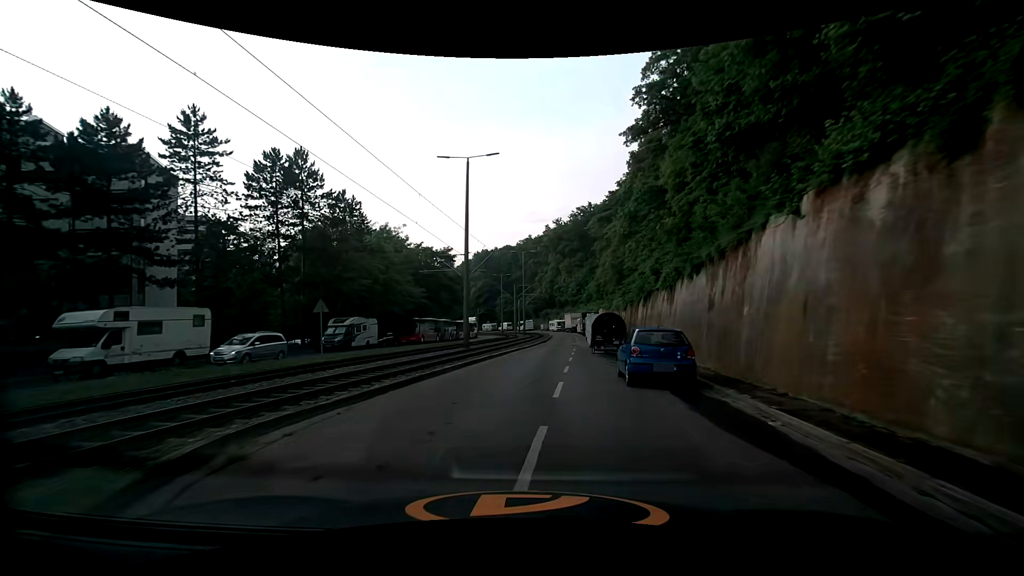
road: secondary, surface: asphalt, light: Day
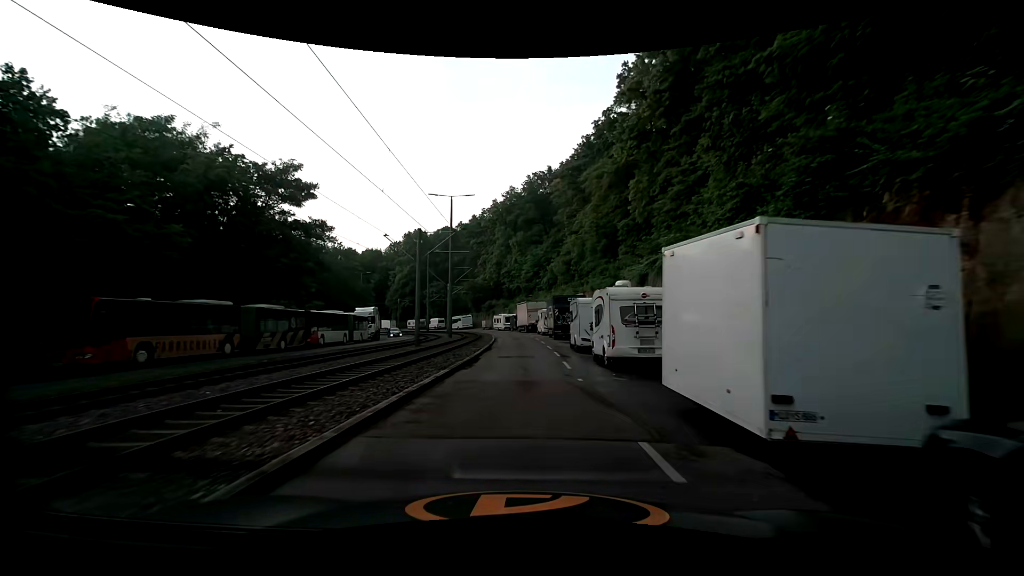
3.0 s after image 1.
(+2.0, +35.6) m; +6°
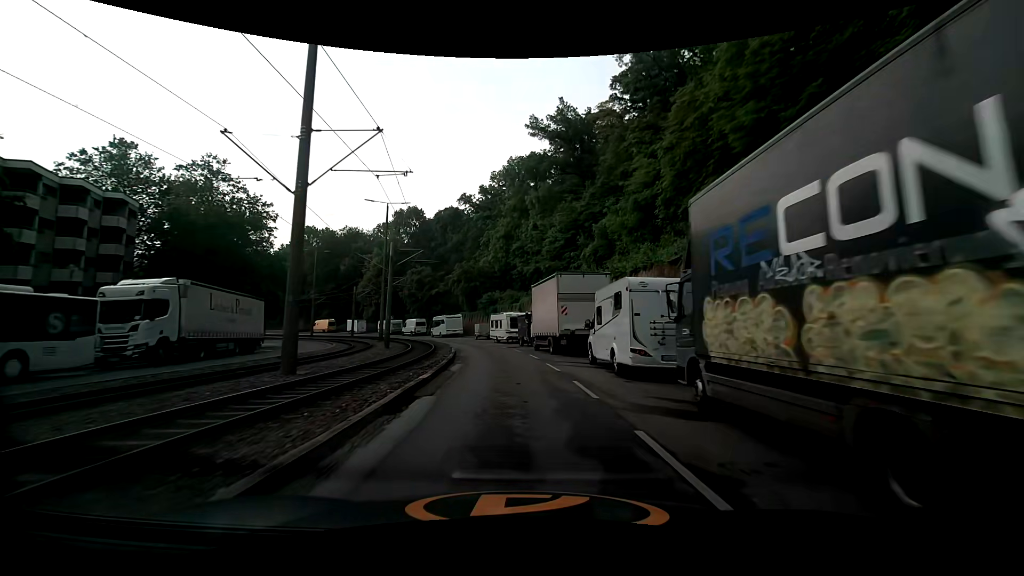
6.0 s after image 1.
(-0.2, +36.9) m; -2°
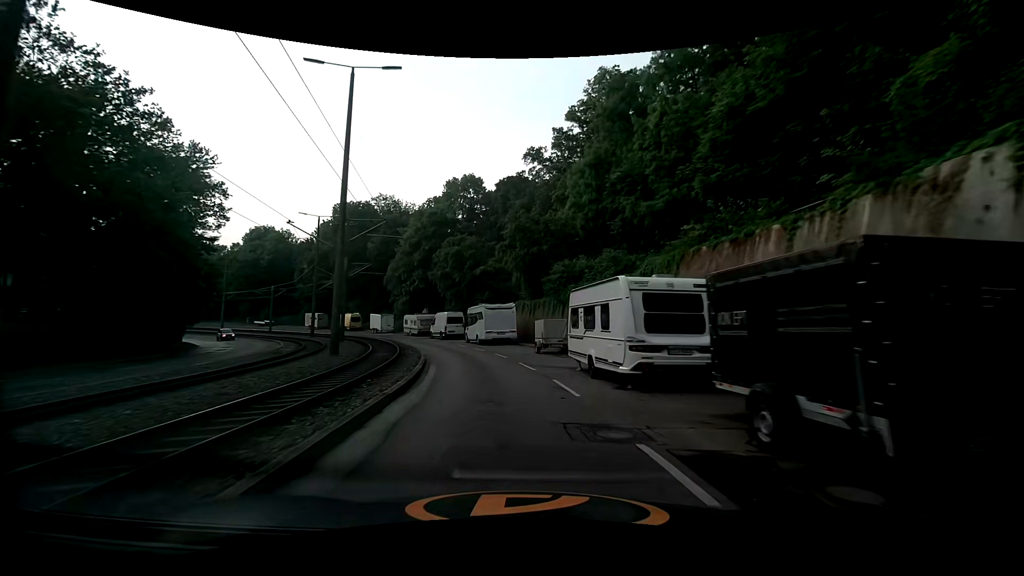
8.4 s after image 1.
(-1.9, +29.1) m; -8°
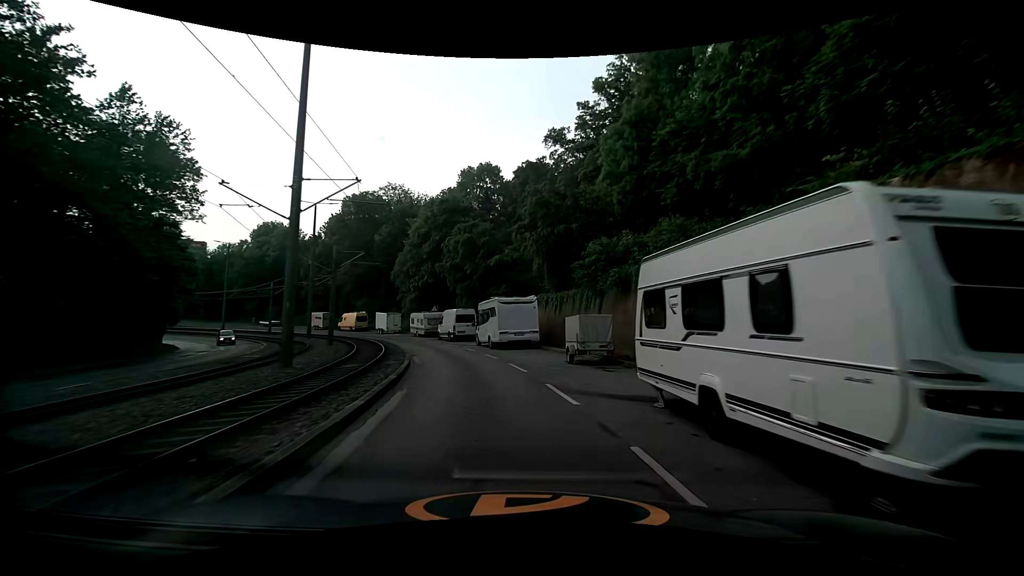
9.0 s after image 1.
(-0.2, +7.3) m; -2°
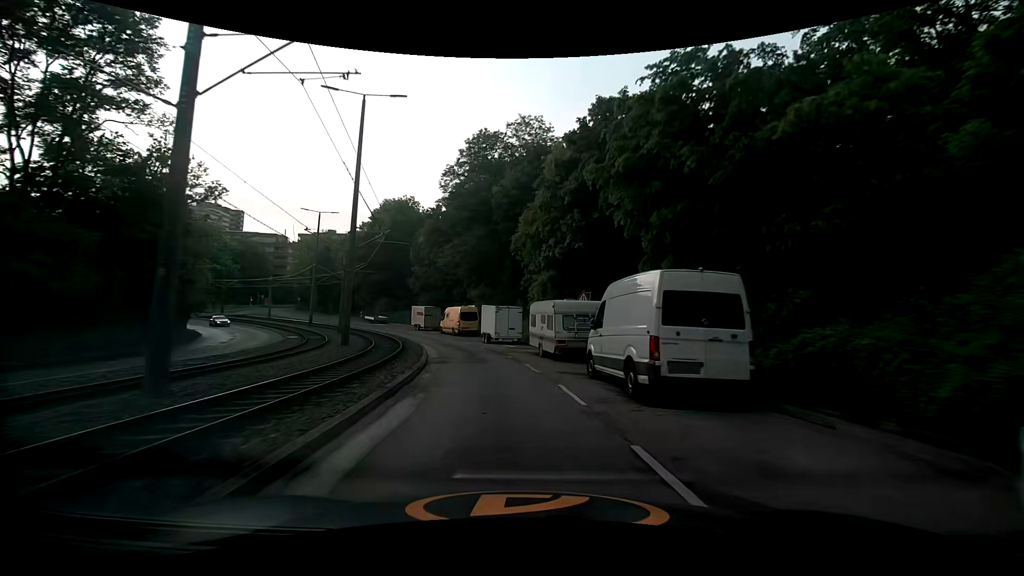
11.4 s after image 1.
(-4.8, +29.0) m; -18°
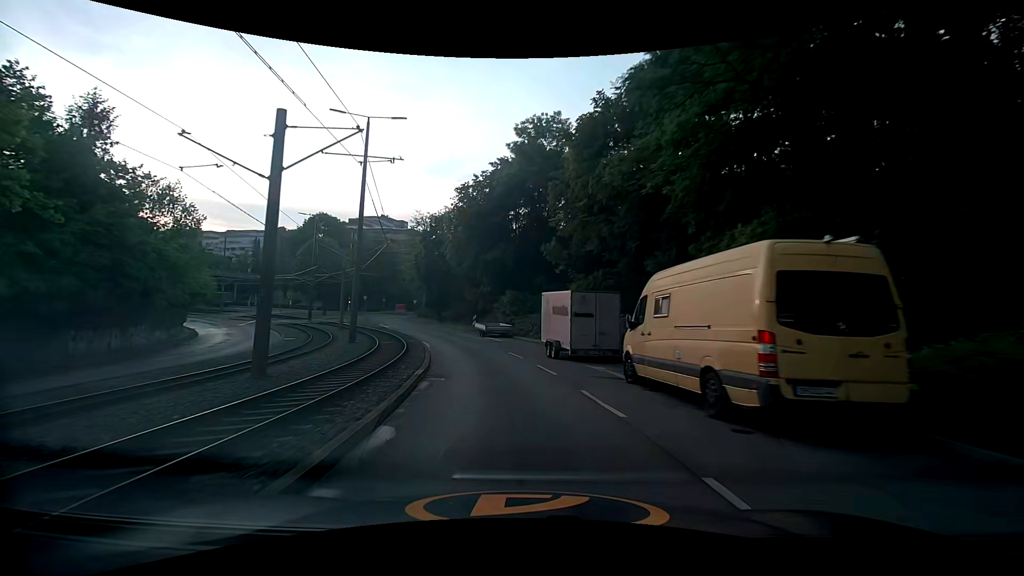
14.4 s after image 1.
(-6.2, +36.0) m; -20°
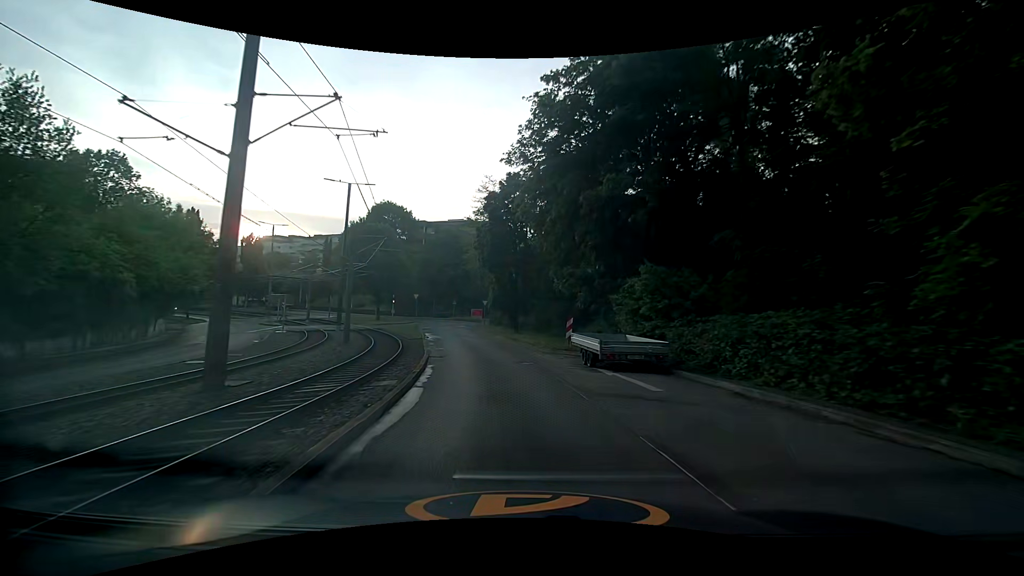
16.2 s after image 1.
(-2.1, +21.9) m; -11°
